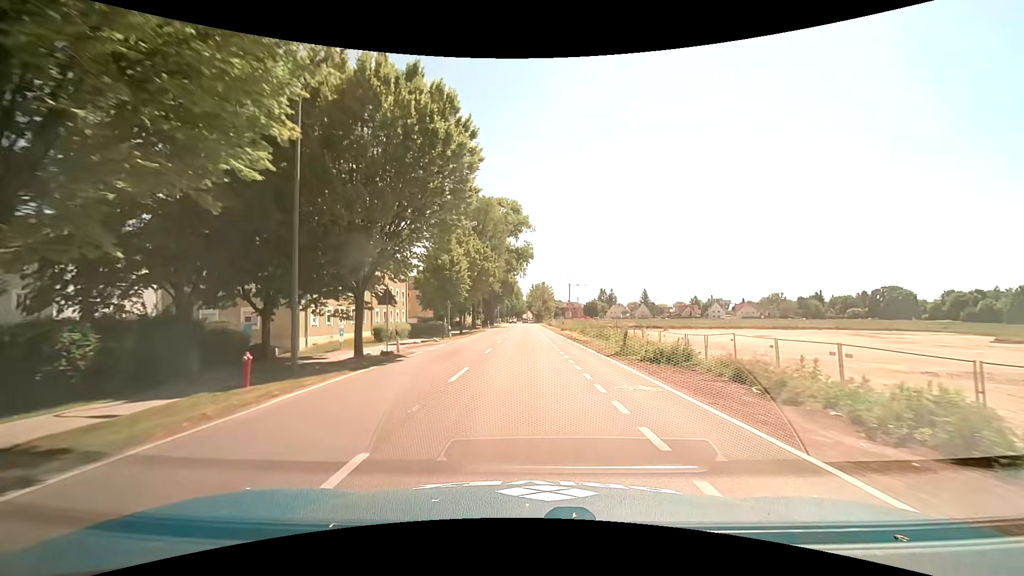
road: tertiary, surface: asphalt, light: Day
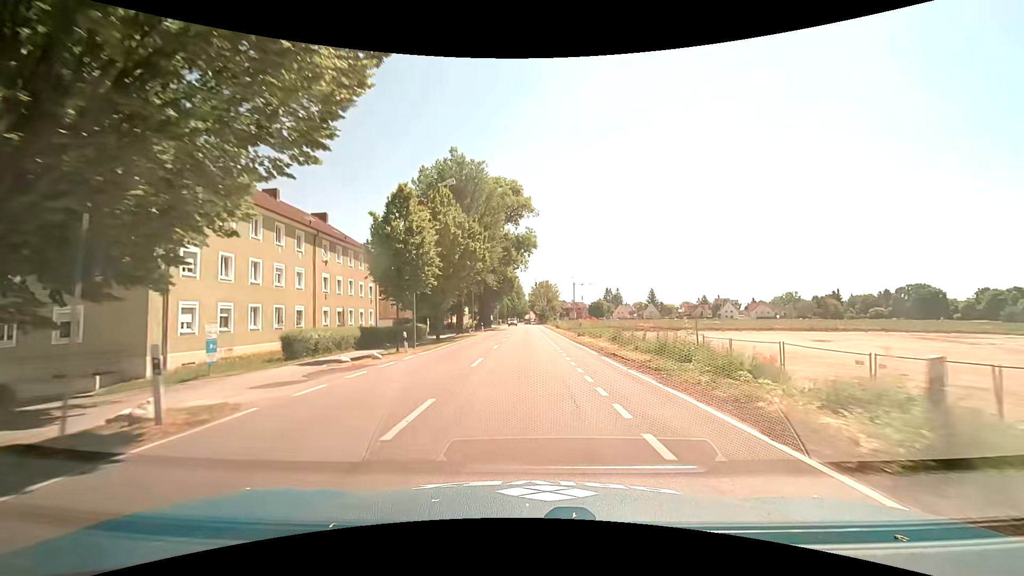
(-0.1, +14.4) m; -1°
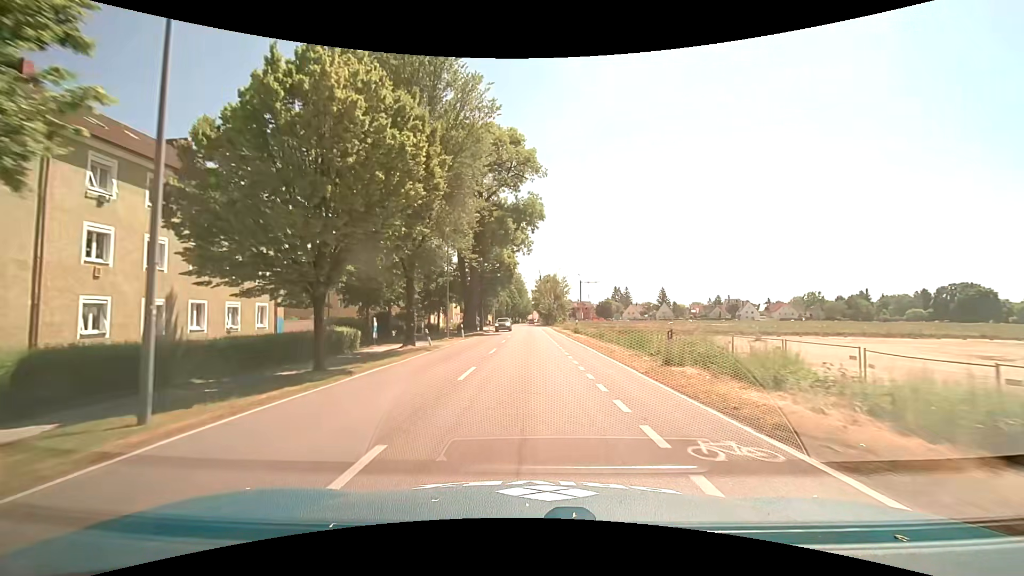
(+0.1, +21.6) m; 0°
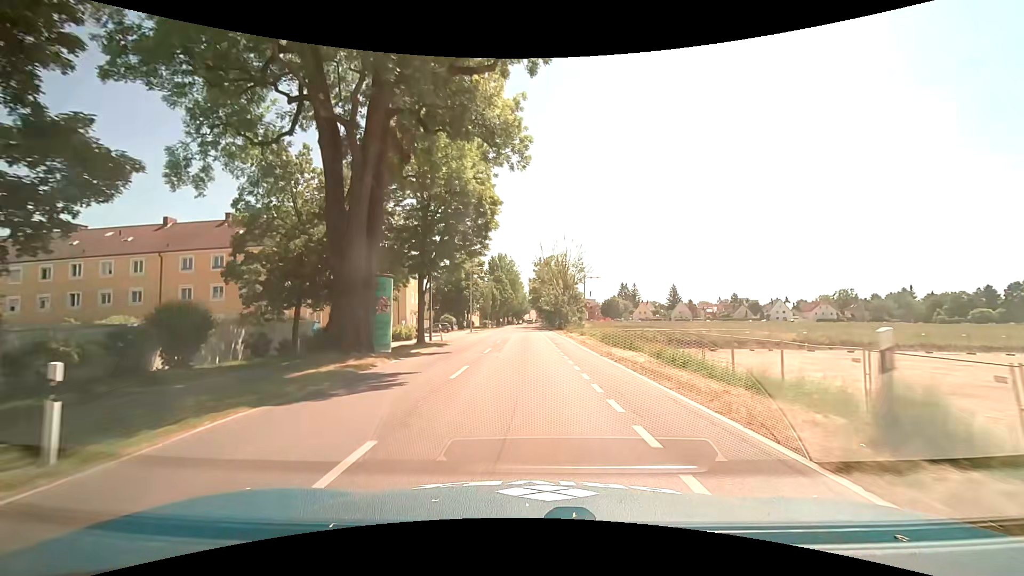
(0.0, +36.1) m; 0°
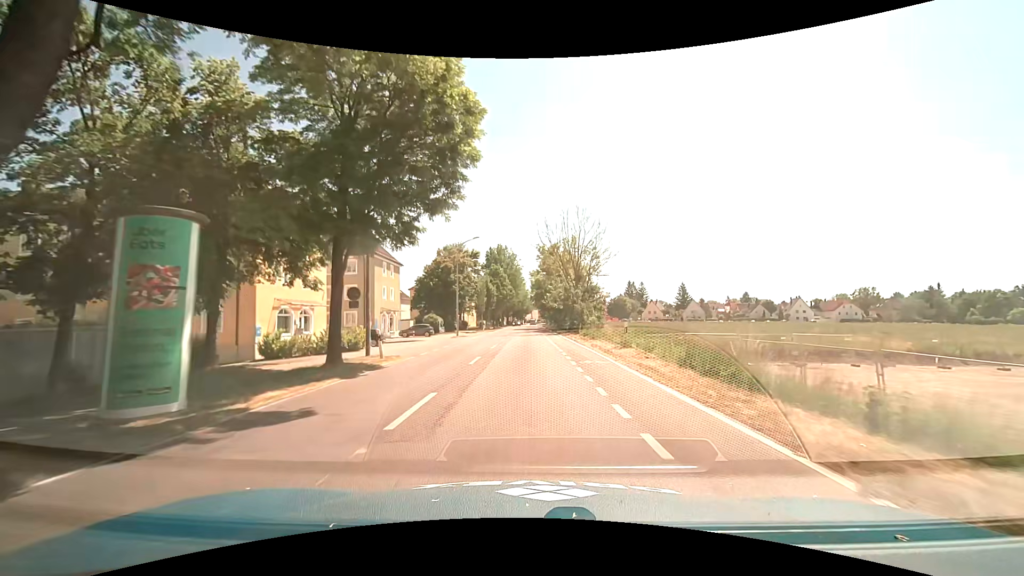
(0.0, +14.4) m; 0°
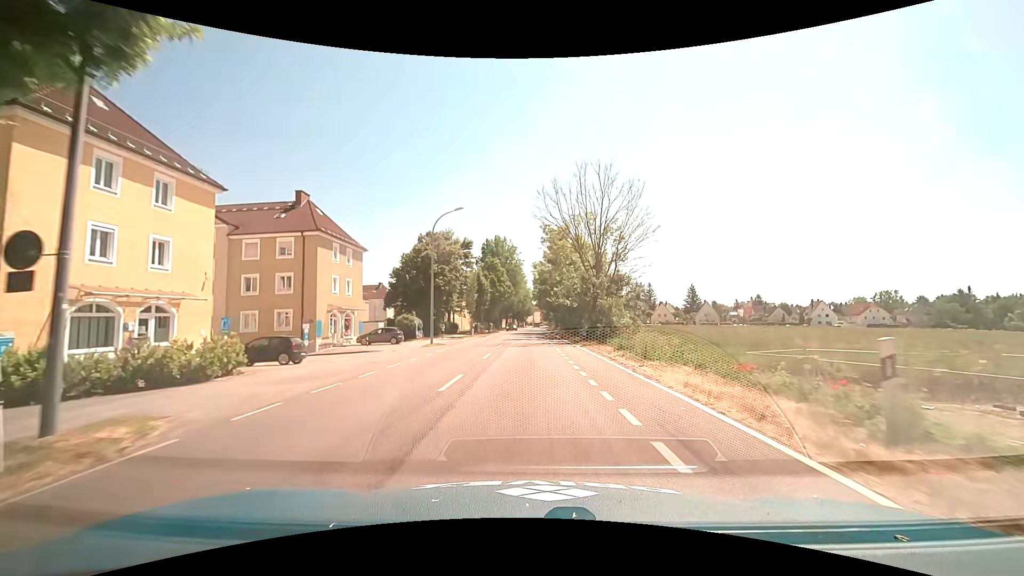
(+0.1, +14.4) m; -1°
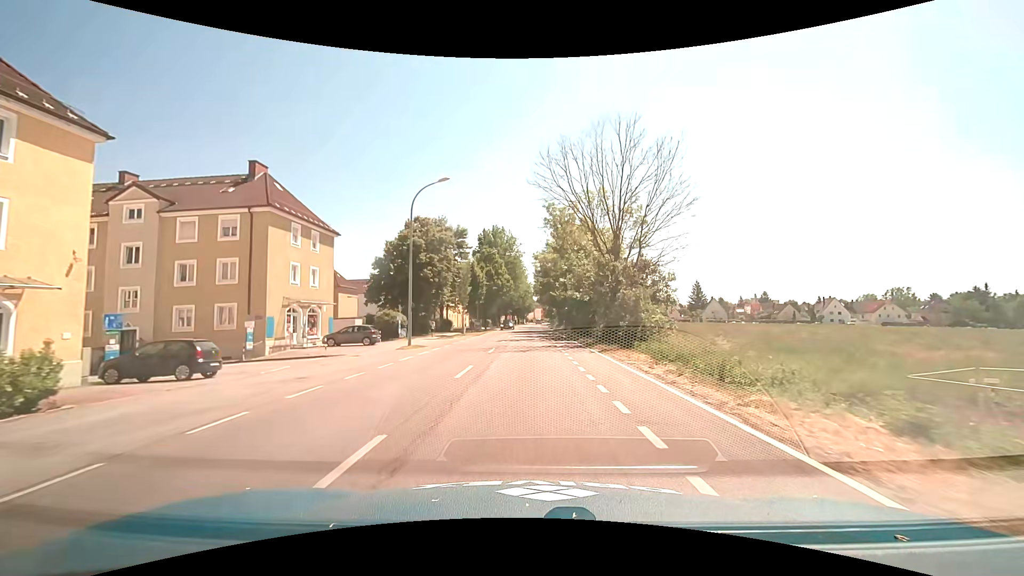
(+0.1, +7.2) m; 0°
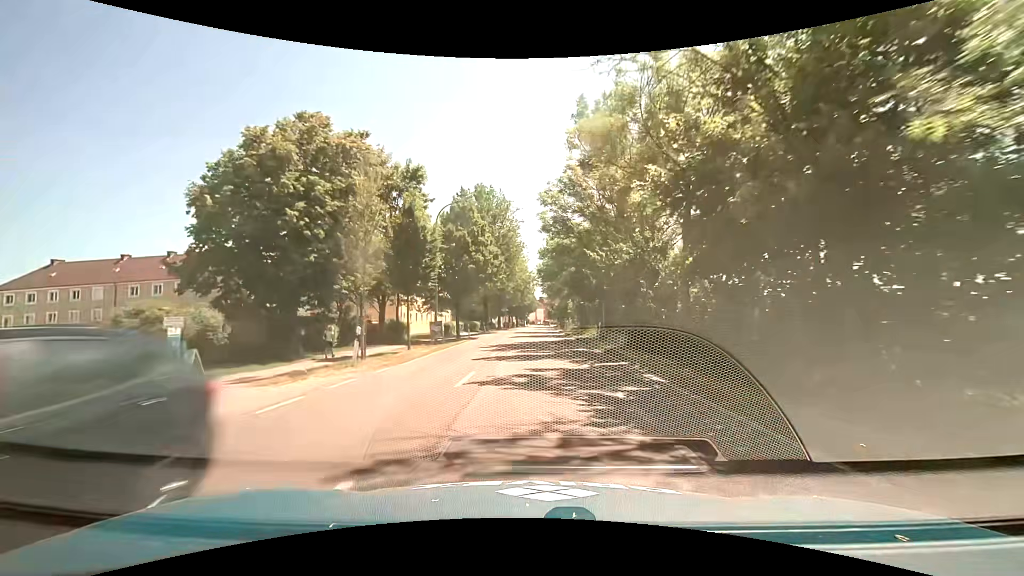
(+0.1, +28.9) m; +1°
(0, +10) (0, +20) (0, +30) (0, +40) (0, +50) (0, +60) (0, +70) (0, +80) (+1, +90) (+1, +100) m
